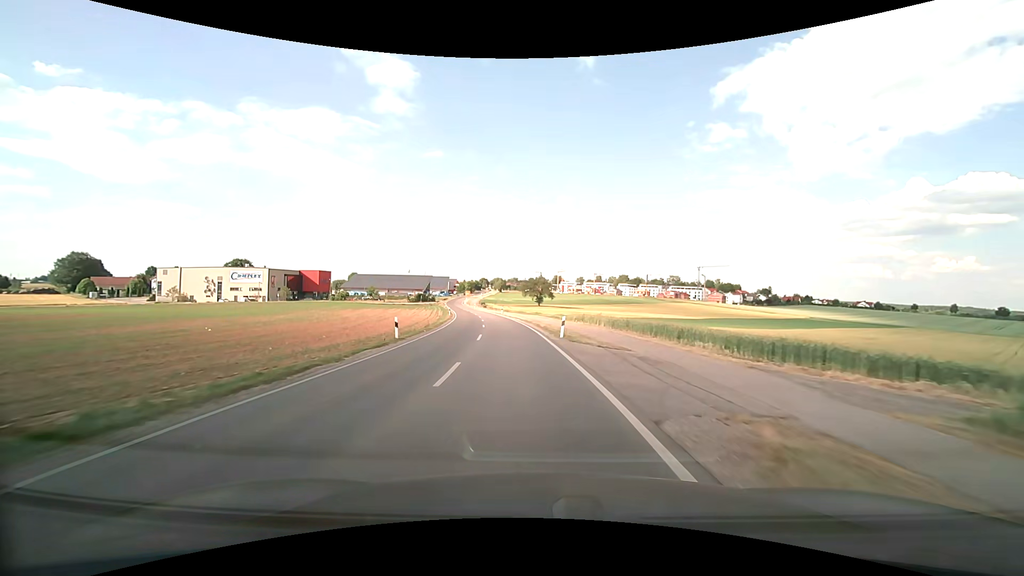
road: secondary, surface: asphalt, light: Day
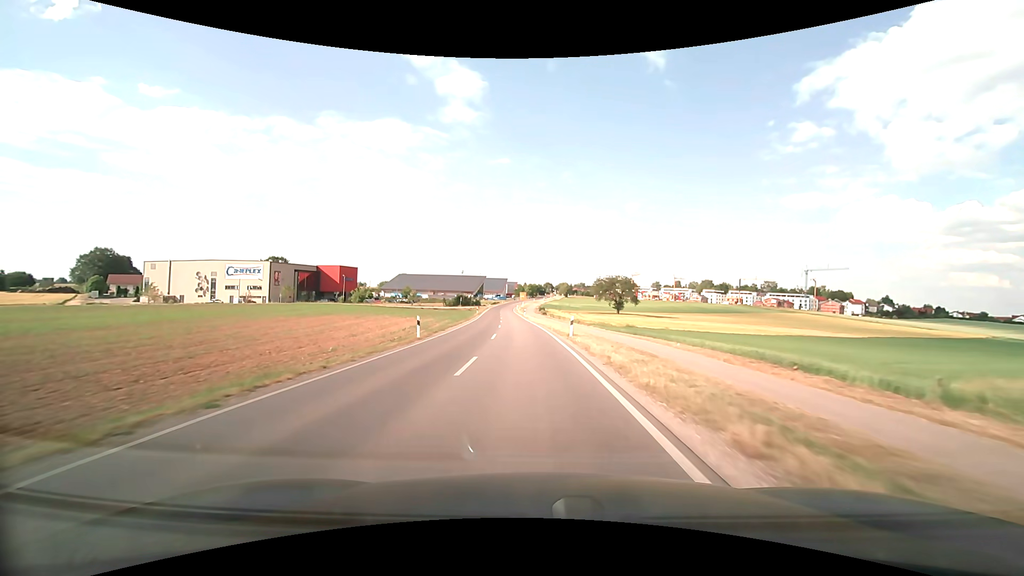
(-3.4, +46.8) m; -8°
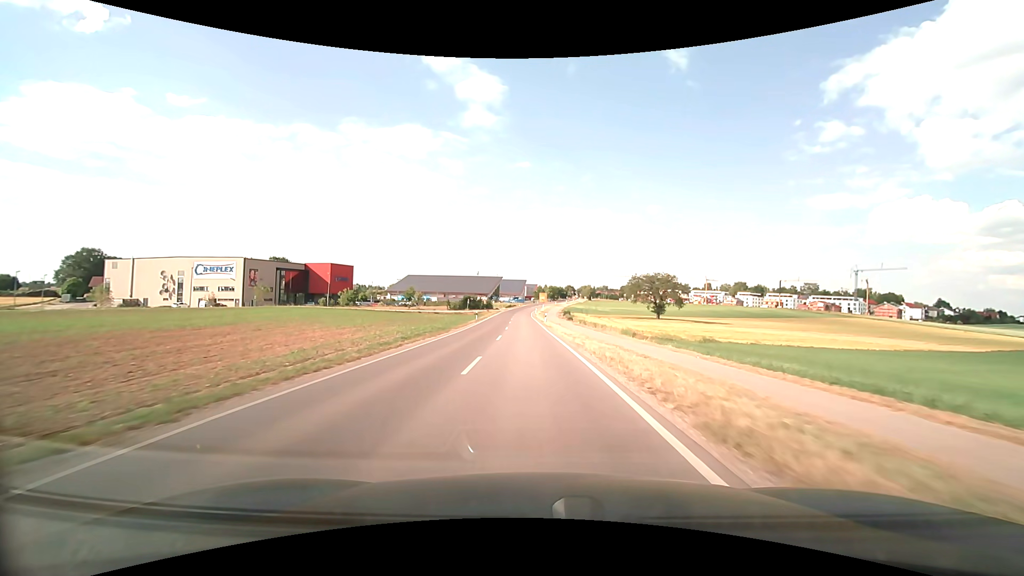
(-0.6, +23.9) m; -2°
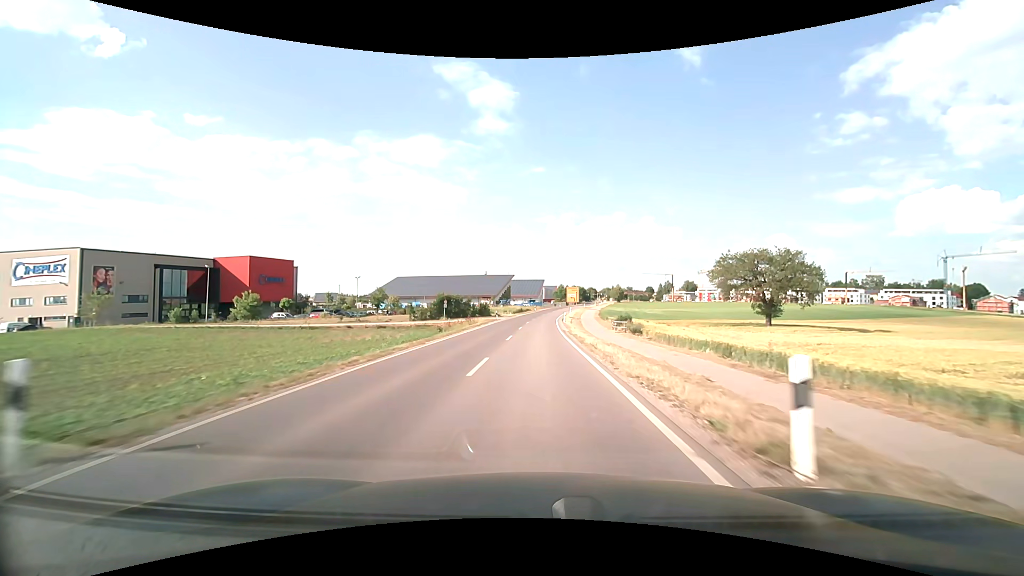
(-1.2, +48.6) m; -2°
(0, +10) (0, +20) (0, +30) (0, +40) (+1, +50) (+1, +60) (+2, +70) (+2, +80) (+3, +90) (+4, +100) m
